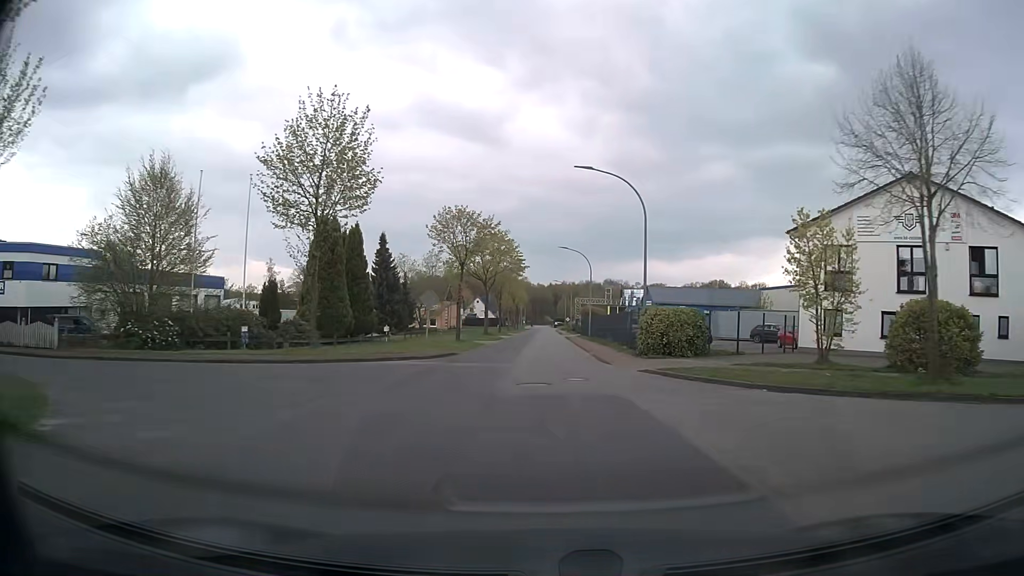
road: residential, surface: asphalt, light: Day
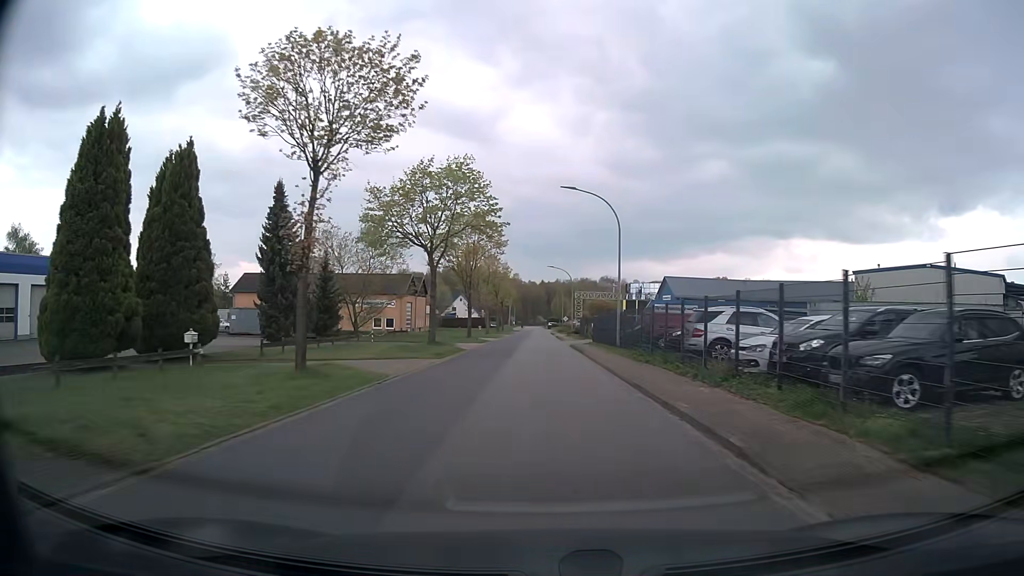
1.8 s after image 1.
(+0.1, +25.8) m; 0°
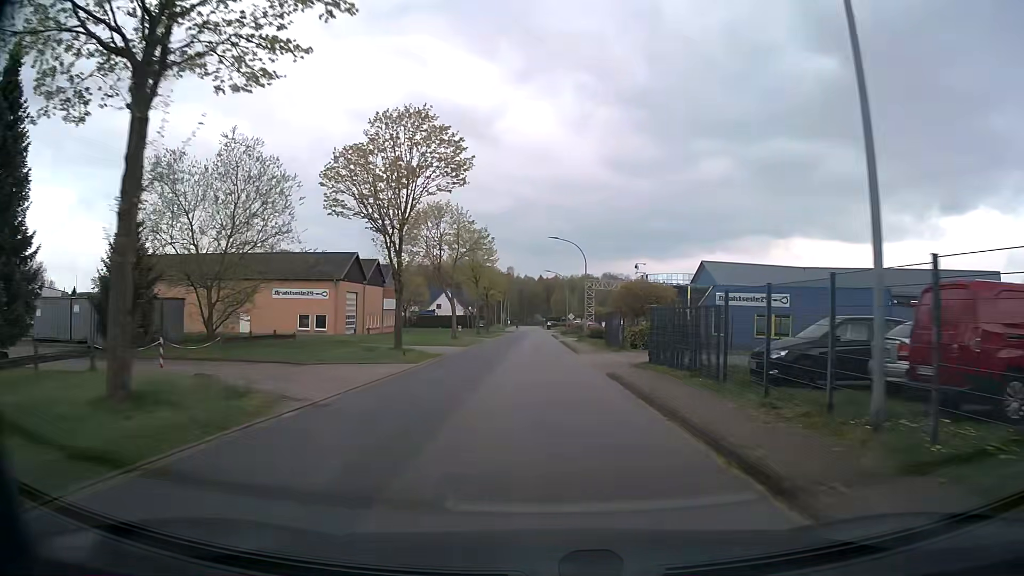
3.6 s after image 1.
(+0.1, +25.3) m; 0°
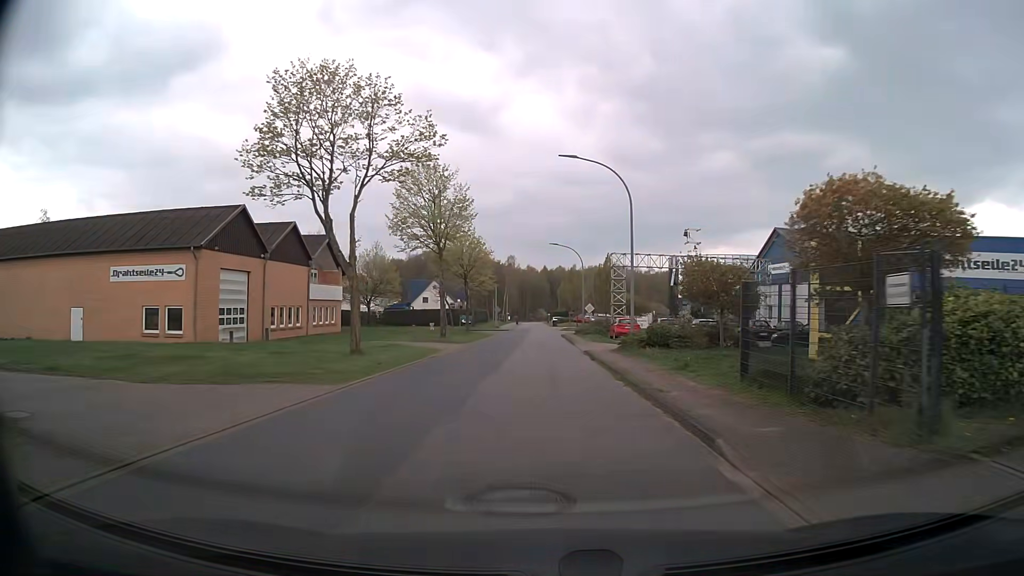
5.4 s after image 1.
(0.0, +24.2) m; 0°
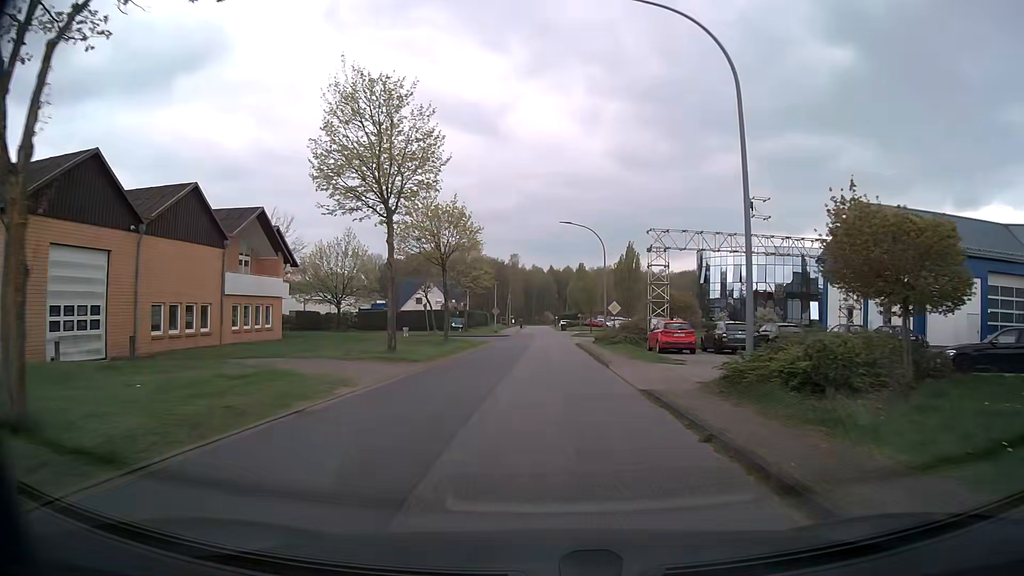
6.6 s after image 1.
(-0.1, +14.4) m; -1°
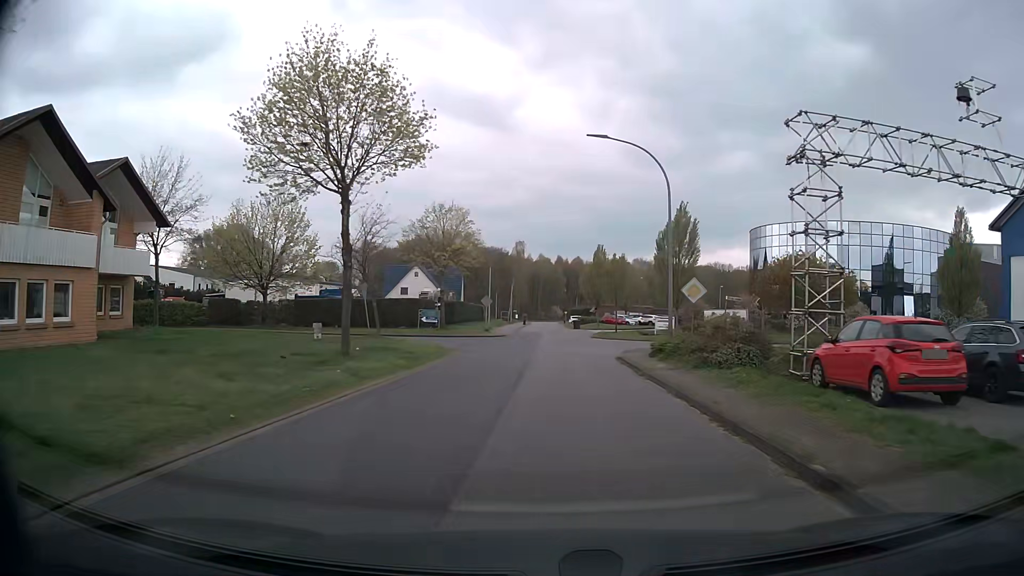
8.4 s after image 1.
(0.0, +19.7) m; 0°
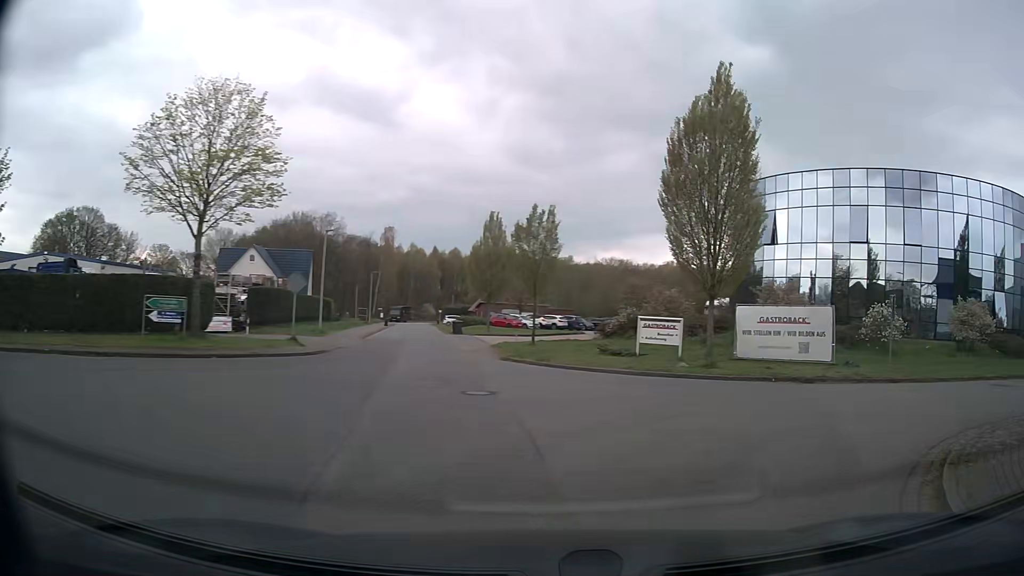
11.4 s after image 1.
(+0.3, +24.9) m; +8°
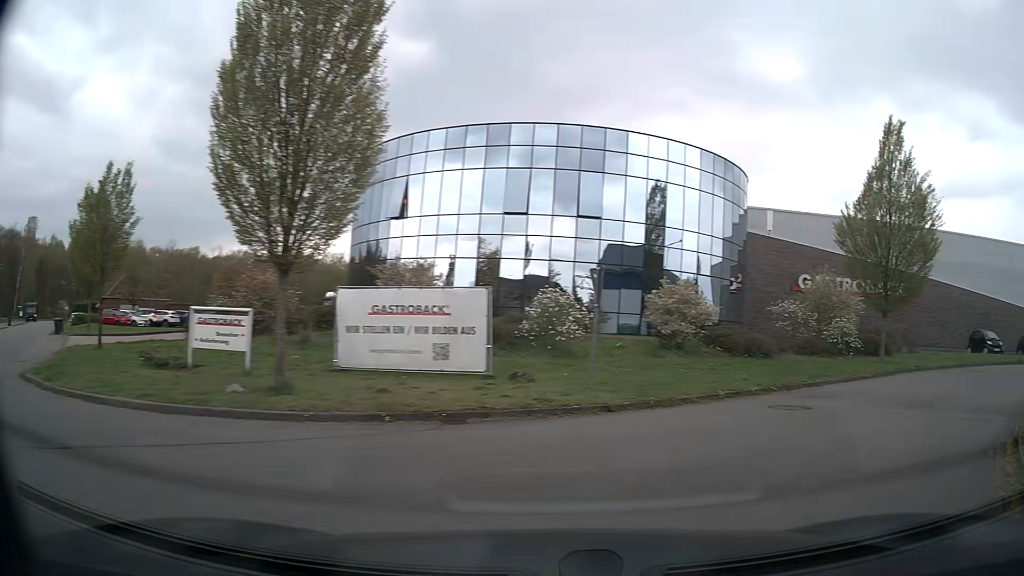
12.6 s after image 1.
(+2.3, +7.6) m; +34°
(+3, +9) (+10, +17) (+18, +22) (+28, +25) (+38, +25) (+48, +24) (+58, +24) (+68, +24) (+78, +23) (+88, +23) m
